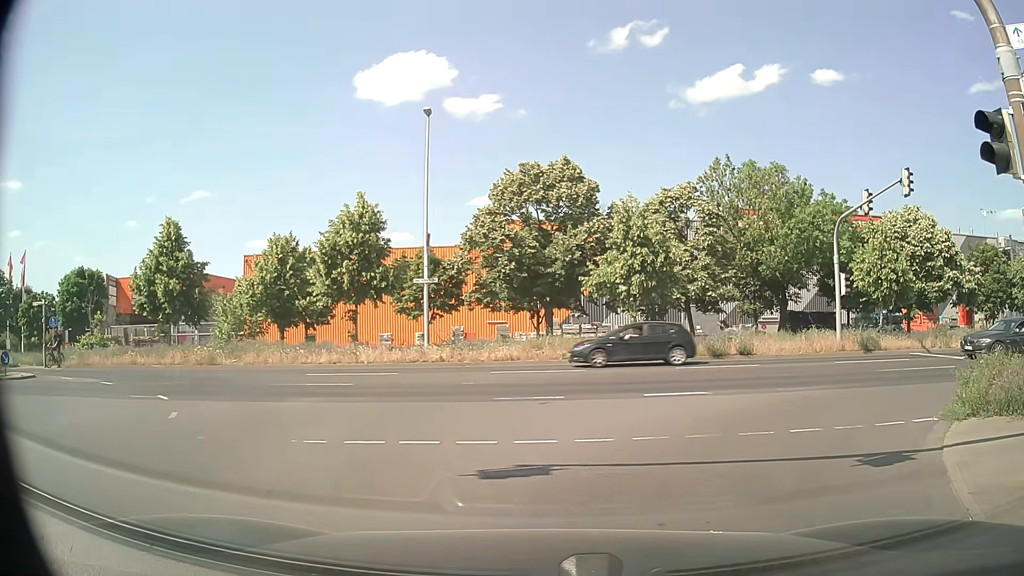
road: tertiary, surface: asphalt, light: Day
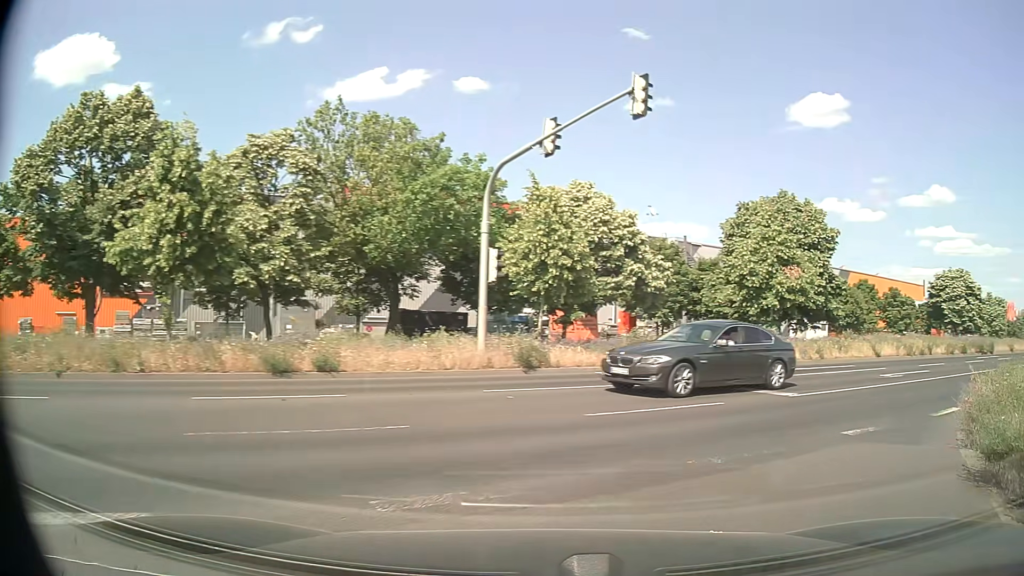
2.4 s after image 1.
(+2.9, +10.1) m; +35°
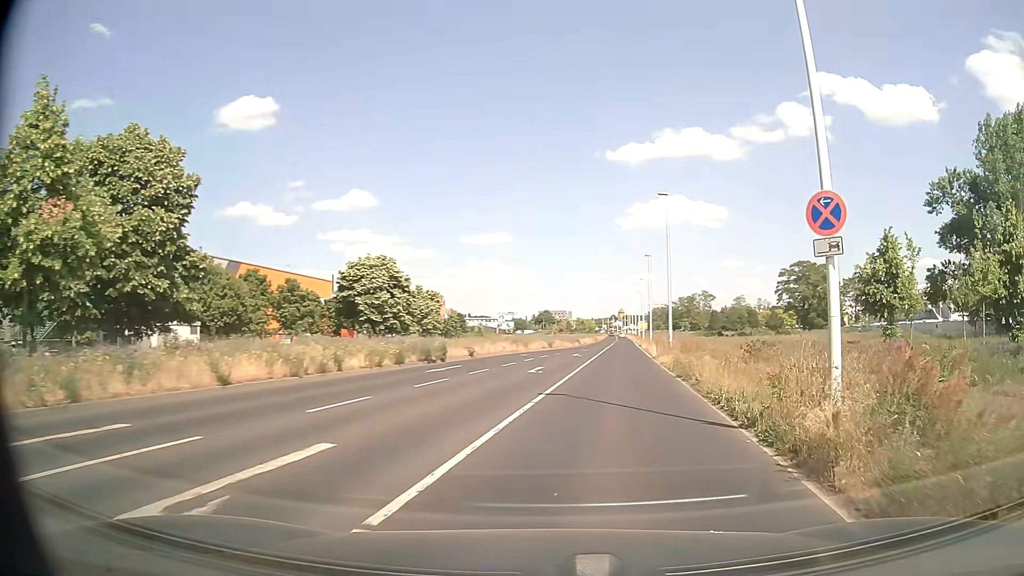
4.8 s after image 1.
(+7.8, +14.6) m; +50°
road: secondary
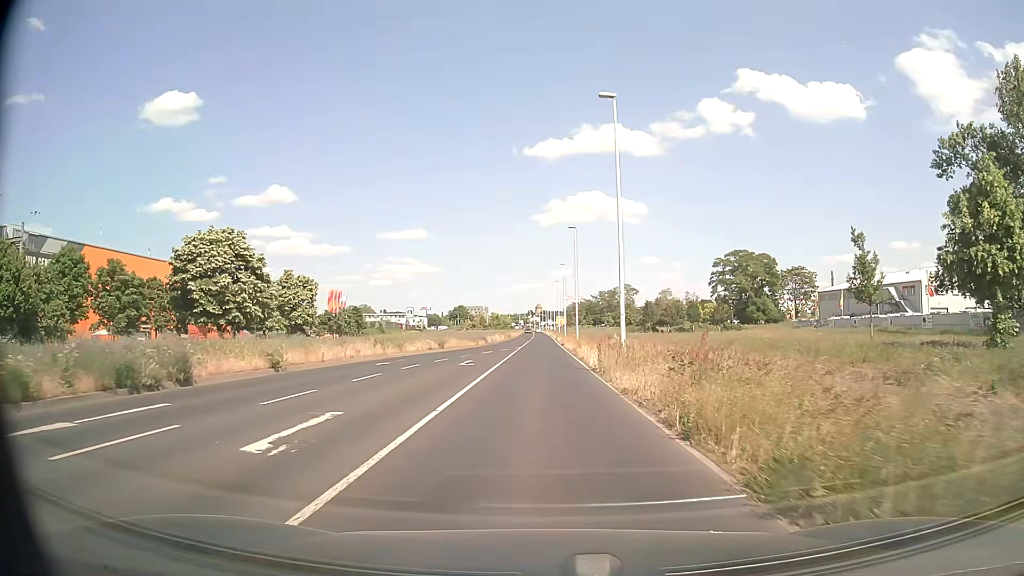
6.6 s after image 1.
(+1.8, +16.8) m; +7°
